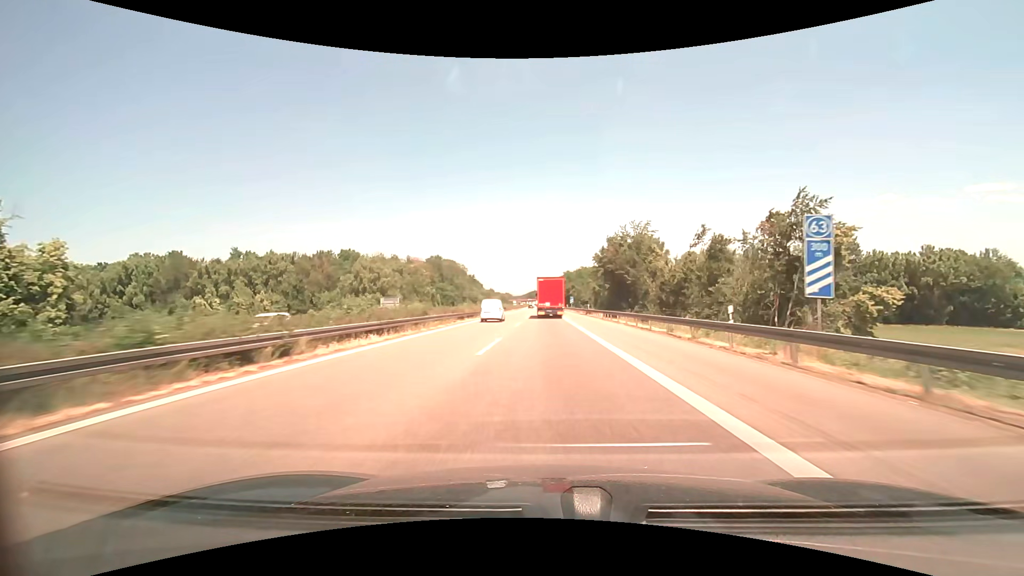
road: motorway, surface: asphalt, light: Day
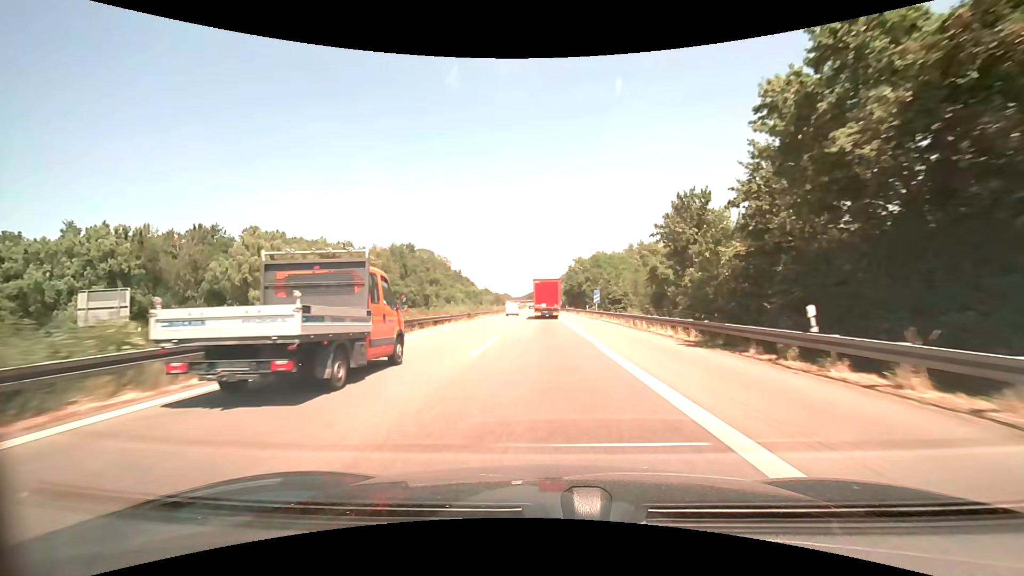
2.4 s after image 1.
(+0.1, +53.5) m; 0°
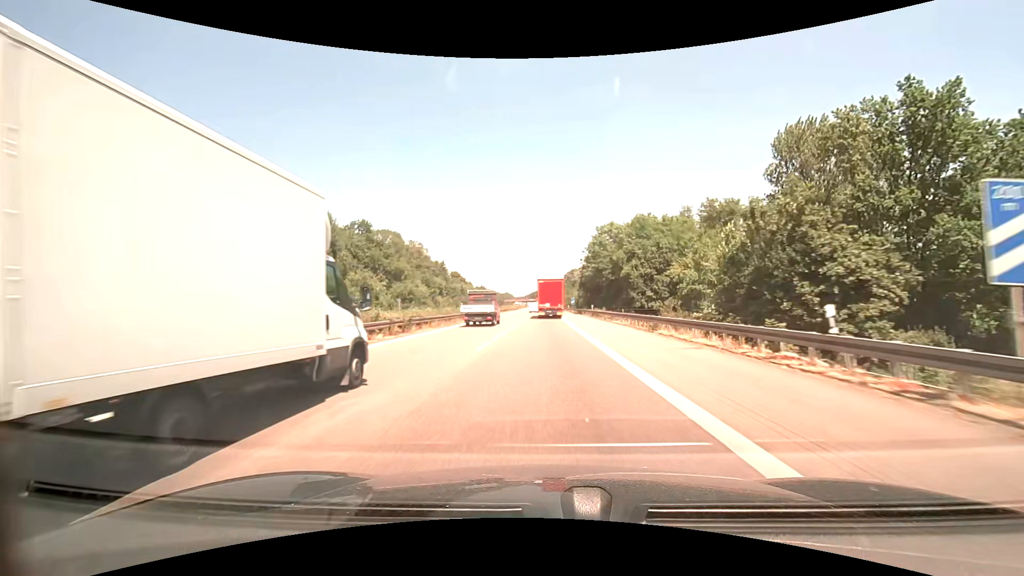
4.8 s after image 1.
(-0.2, +52.6) m; 0°
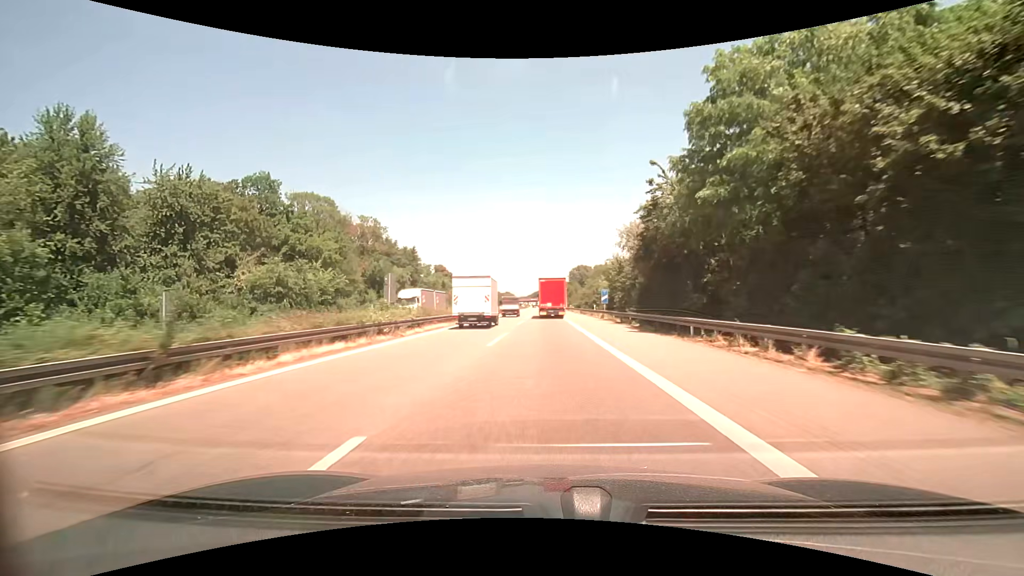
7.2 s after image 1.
(-0.2, +52.3) m; 0°
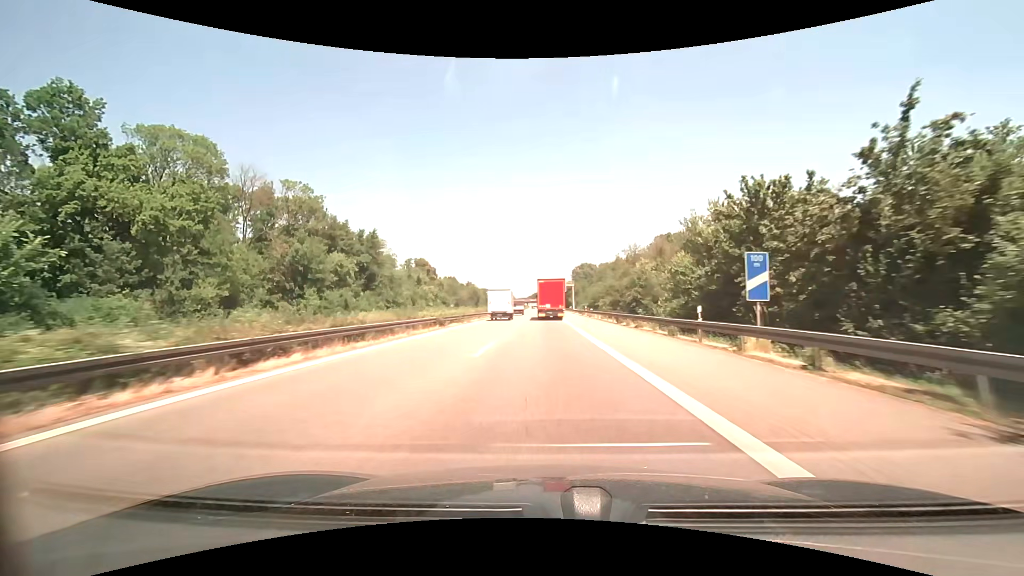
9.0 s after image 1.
(0.0, +39.1) m; 0°
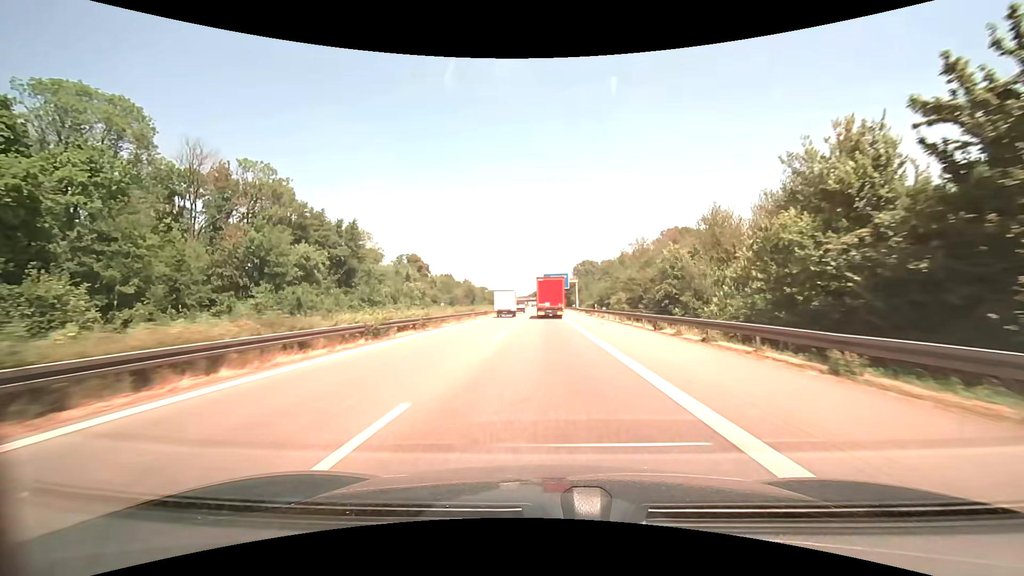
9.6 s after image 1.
(0.0, +13.0) m; 0°
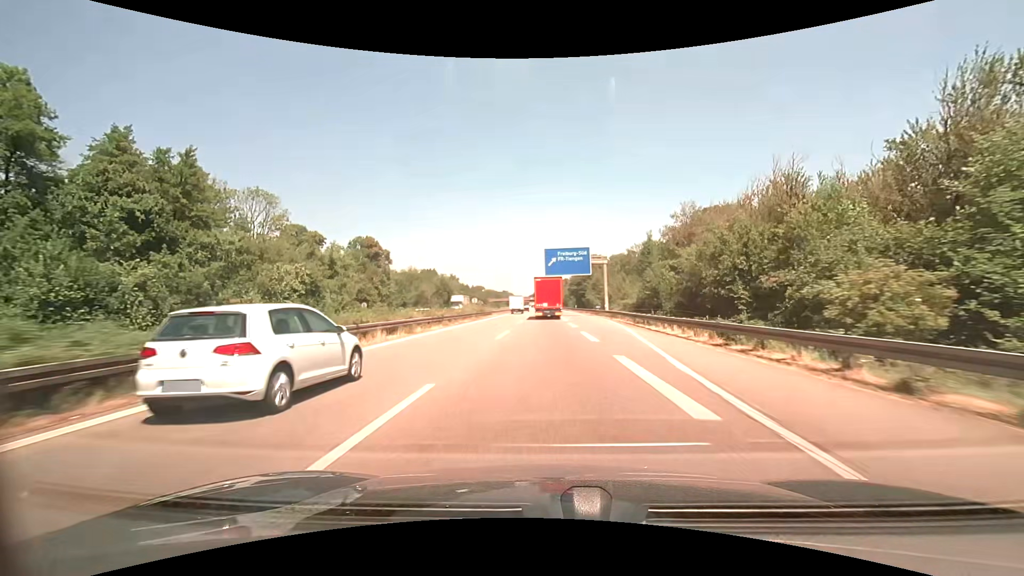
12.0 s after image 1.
(0.0, +52.1) m; 0°
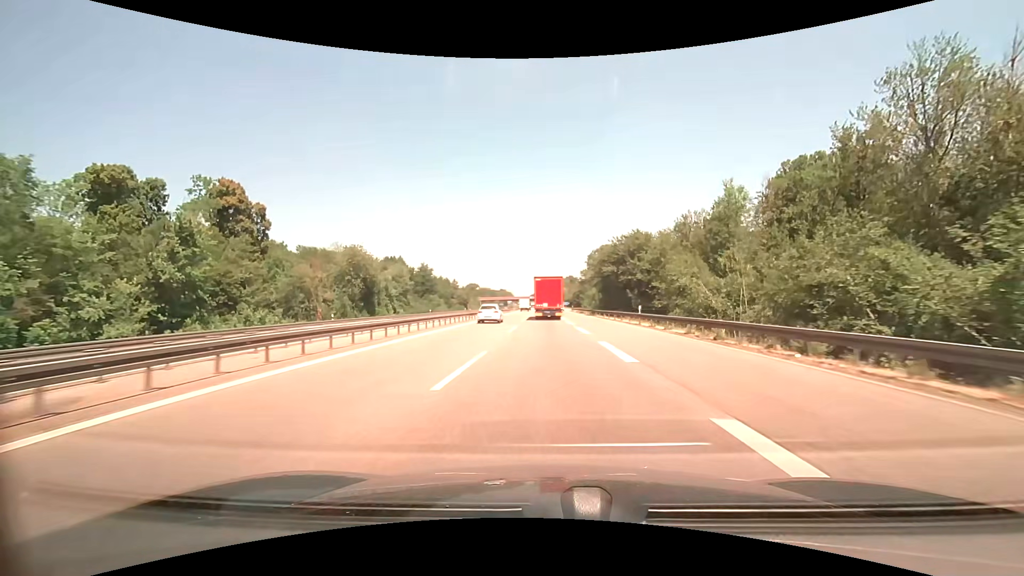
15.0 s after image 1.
(-0.4, +66.5) m; -1°
(0, +10) (0, +20) (0, +30) (0, +40) (0, +50) (0, +60) (0, +70) (0, +80) (0, +90) (0, +100) m
